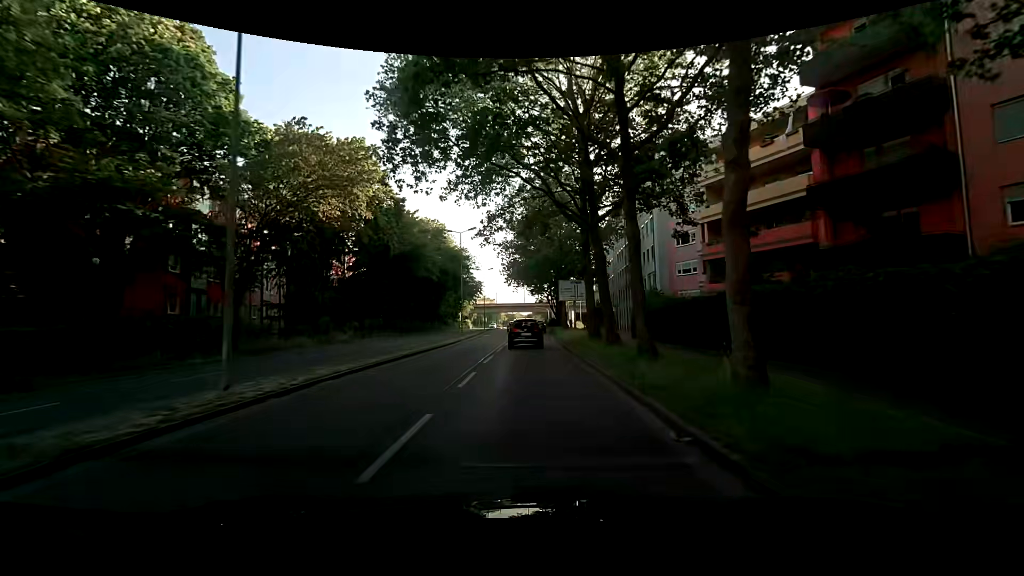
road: secondary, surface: asphalt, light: Day
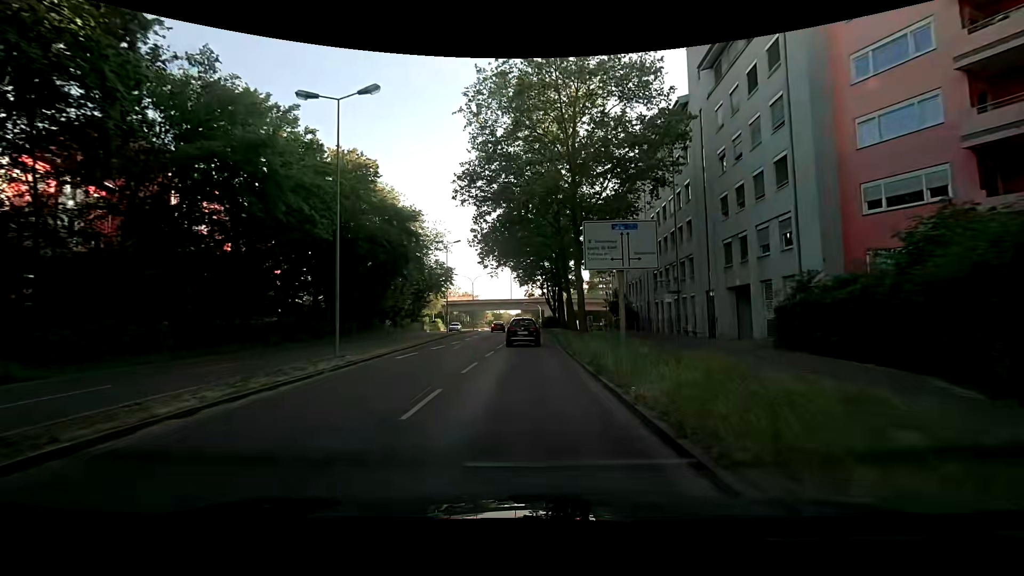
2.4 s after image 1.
(+0.3, +27.3) m; +2°
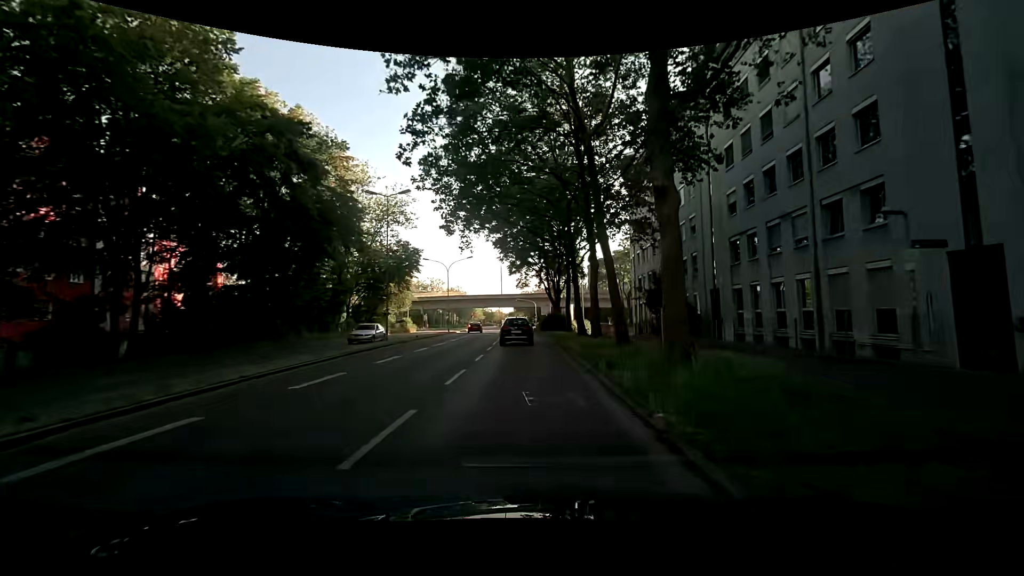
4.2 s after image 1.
(-0.2, +20.2) m; +1°
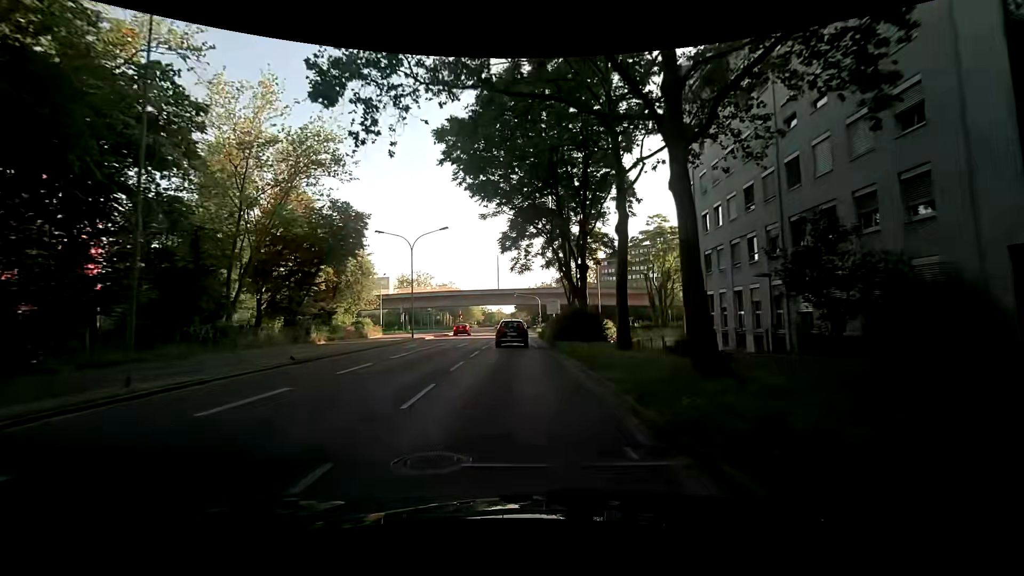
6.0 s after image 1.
(-0.2, +20.7) m; -1°
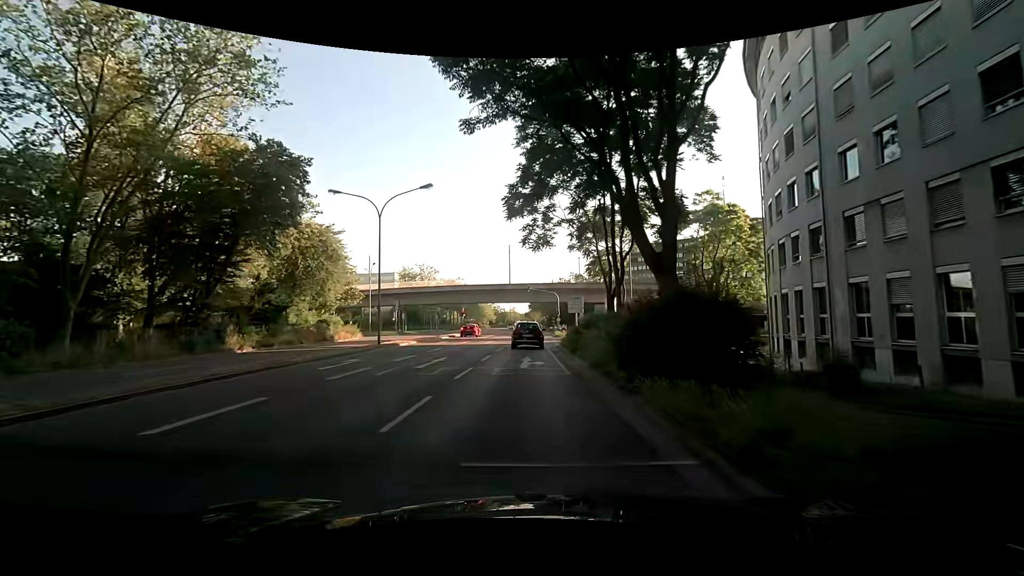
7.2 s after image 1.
(-0.2, +13.6) m; 0°
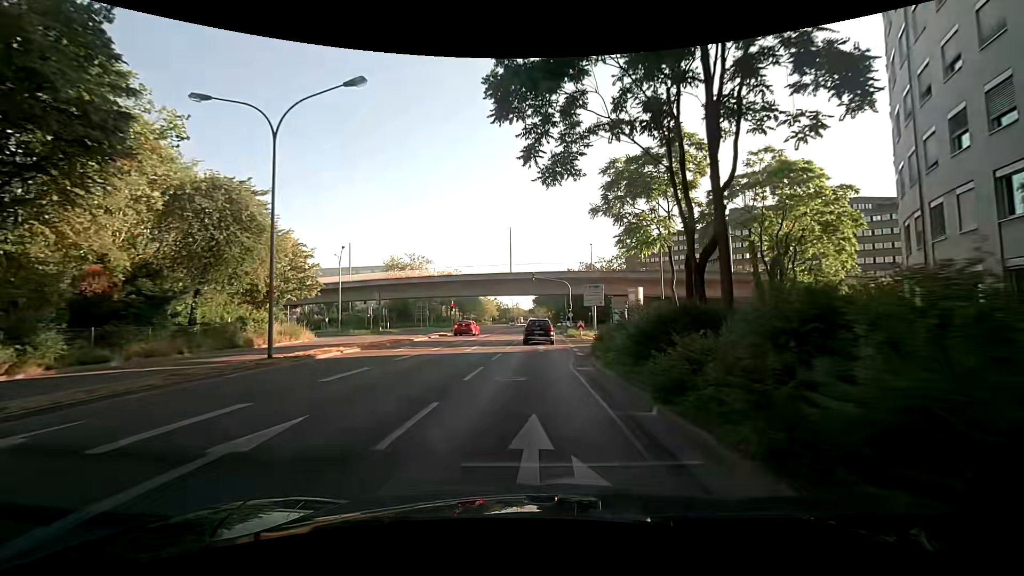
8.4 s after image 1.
(-0.5, +13.0) m; -2°
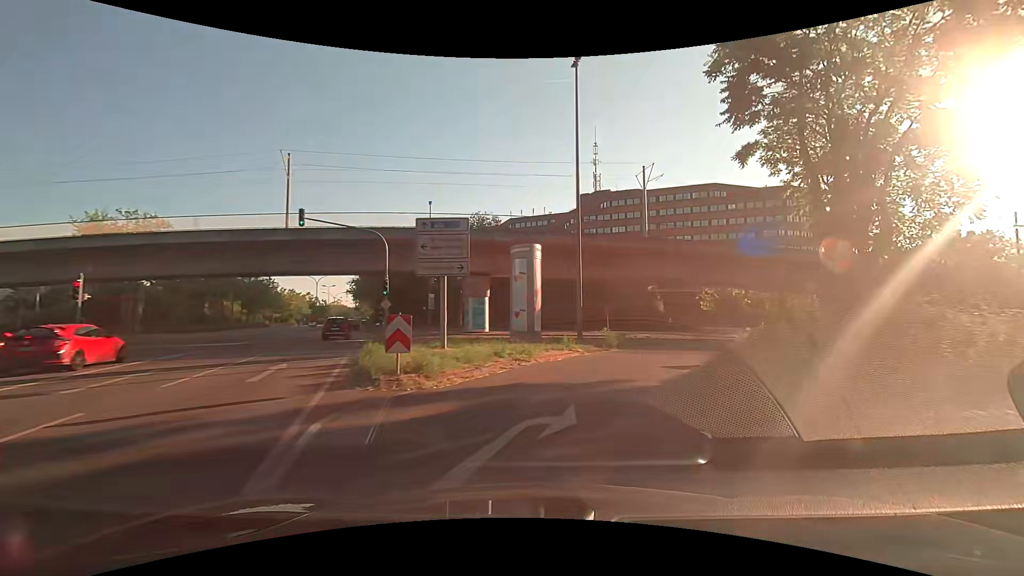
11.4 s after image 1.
(+2.7, +29.1) m; +20°
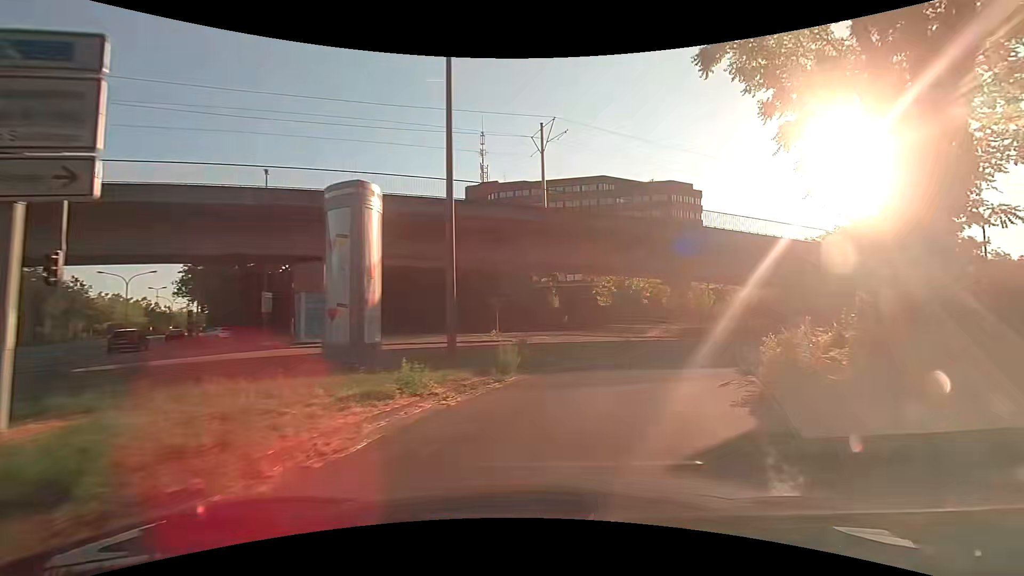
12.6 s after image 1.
(+1.0, +10.6) m; +12°
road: secondary_link
(+1, +10) (+4, +19) (+11, +27) (+19, +32) (+28, +37) (+37, +42) (+46, +46) (+55, +51) (+63, +55) (+72, +60) m
